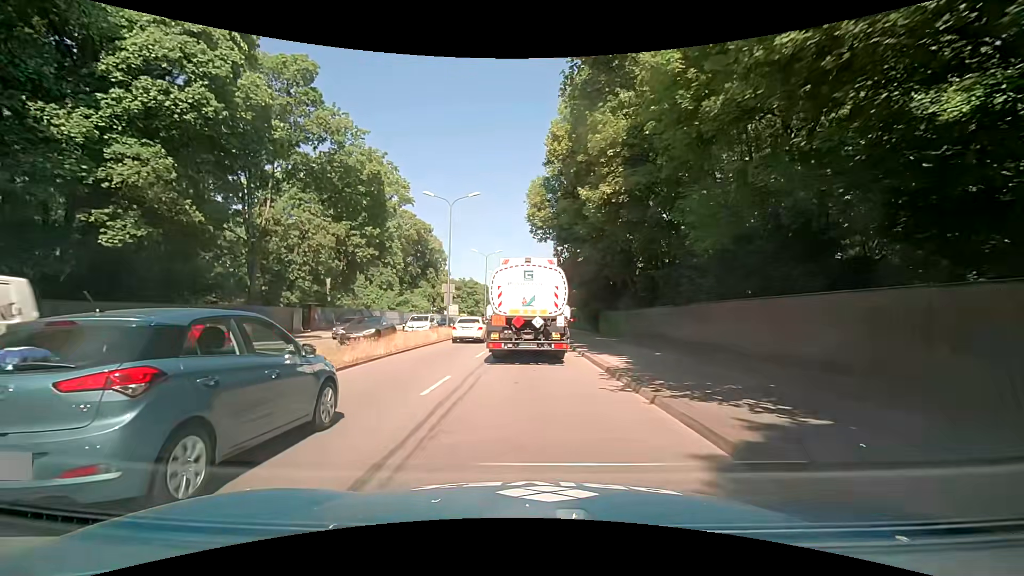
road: trunk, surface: asphalt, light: Day
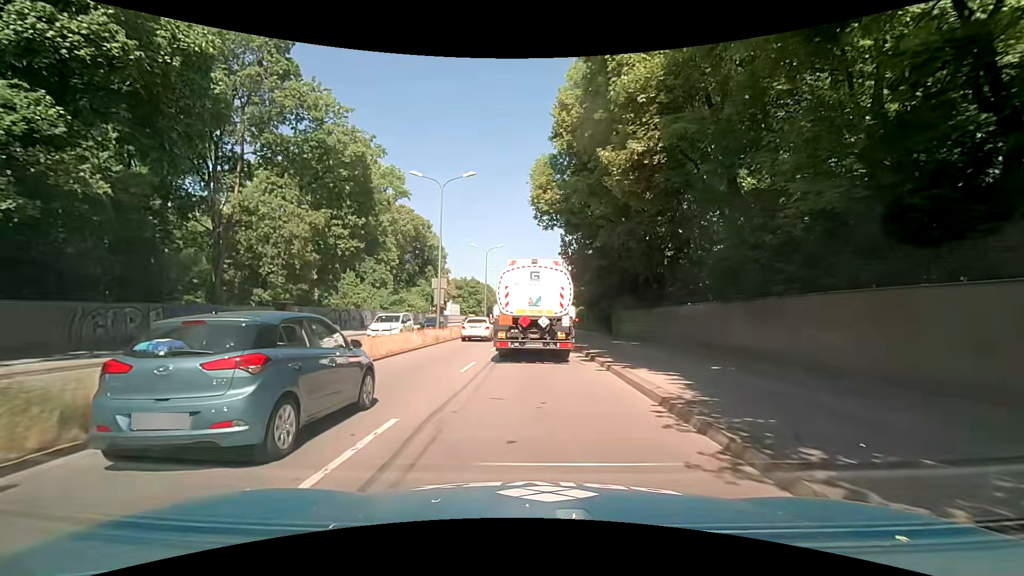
(0.0, +5.2) m; -1°
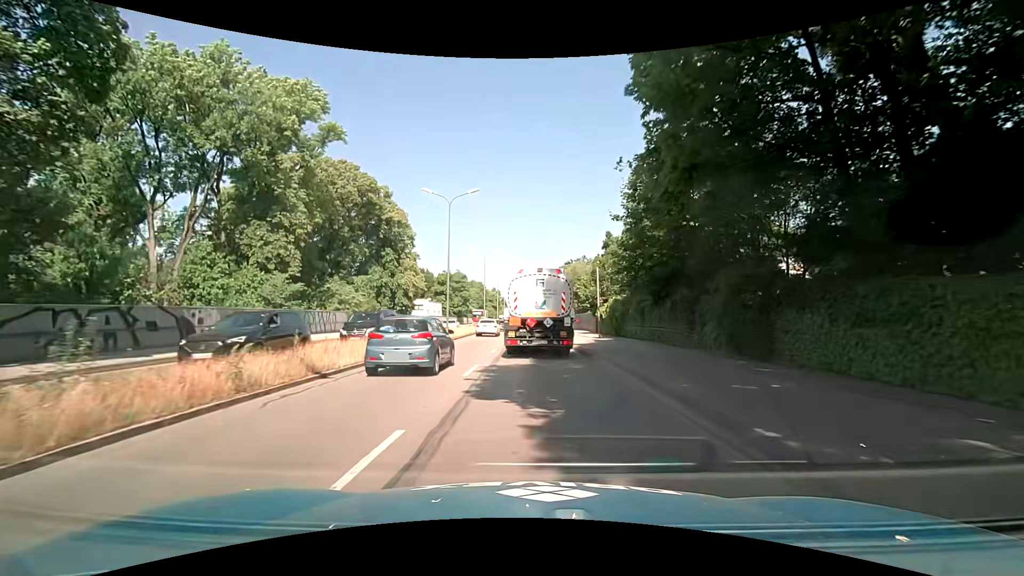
(+0.1, +27.7) m; +1°
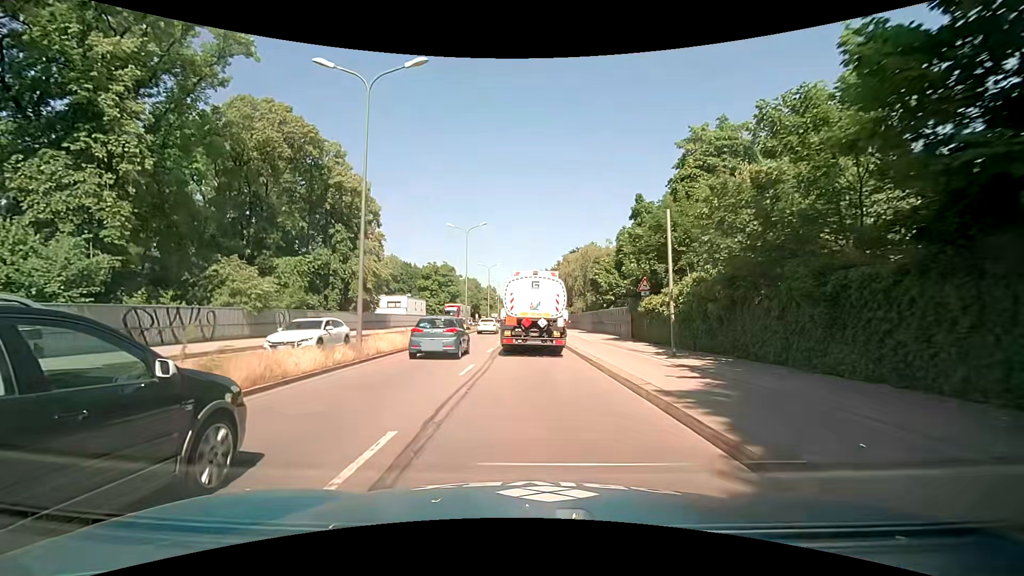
(-0.3, +18.1) m; -1°
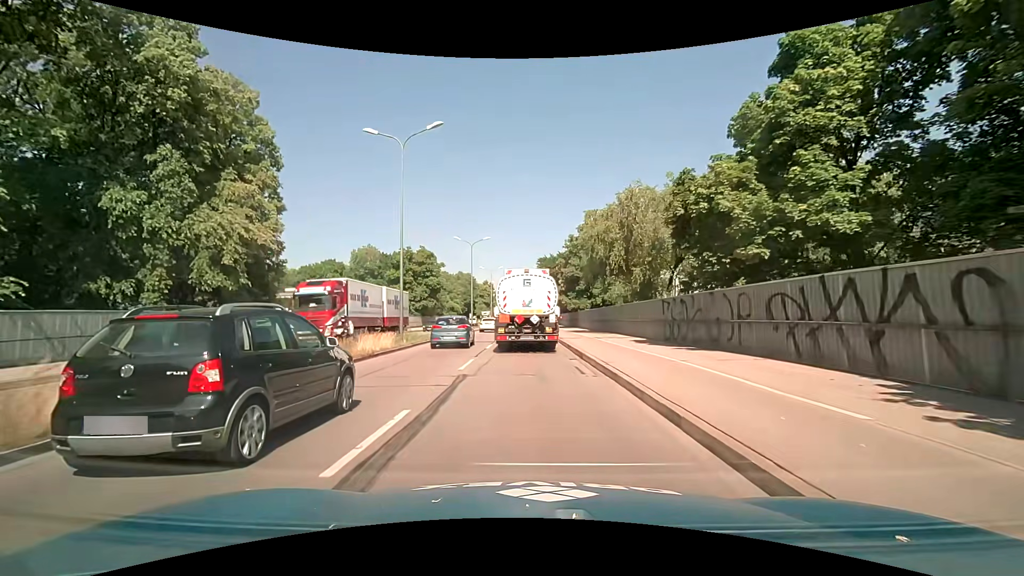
(0.0, +25.9) m; 0°
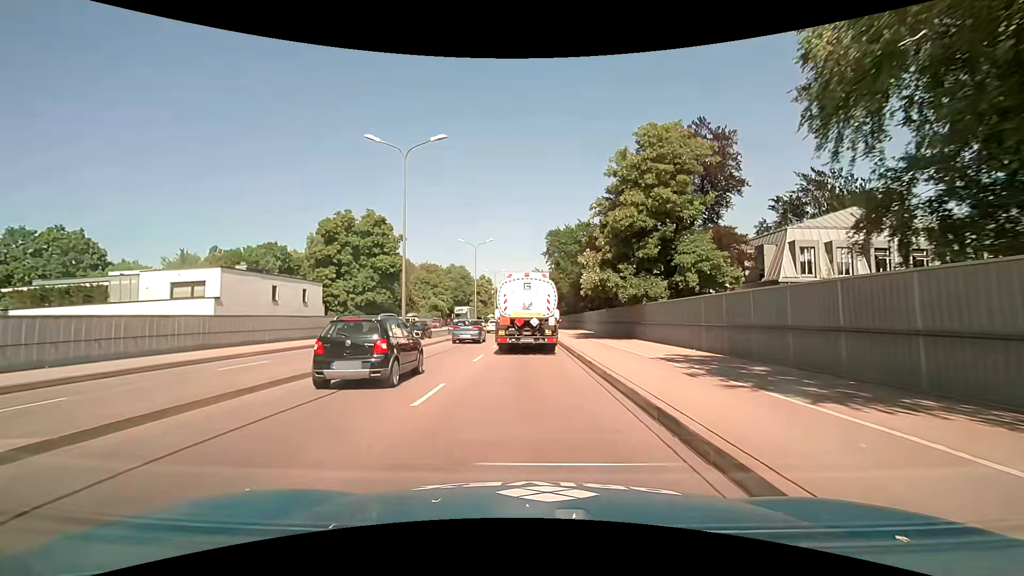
(-0.2, +32.4) m; 0°
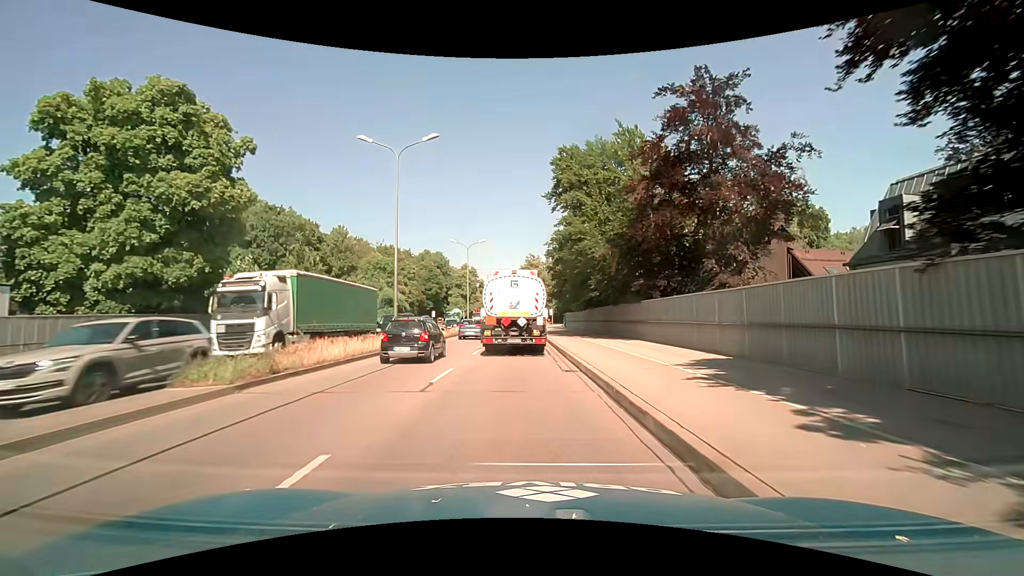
(-0.1, +32.6) m; 0°
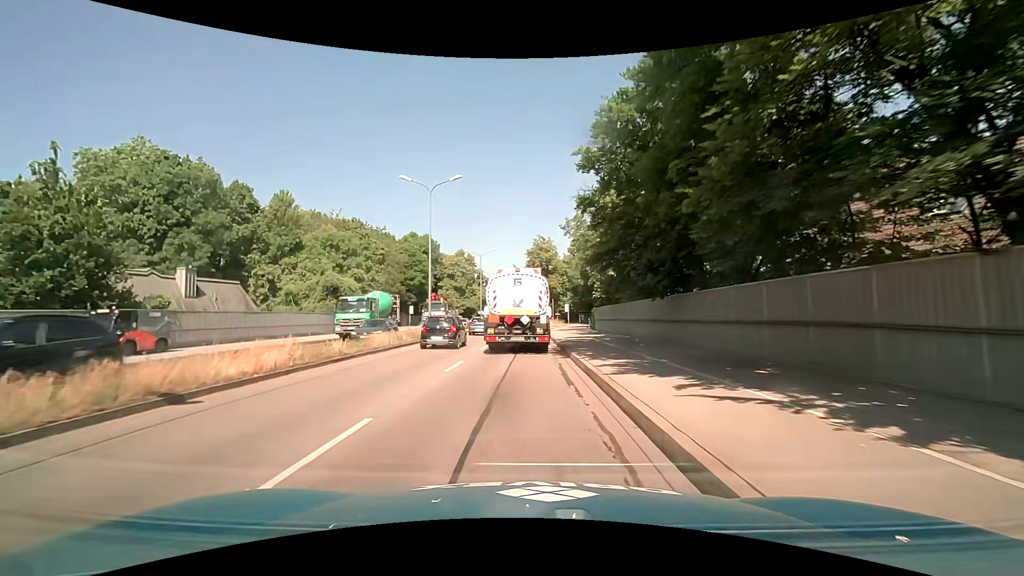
(+0.2, +25.4) m; 0°
(0, +10) (0, +20) (0, +30) (0, +40) (0, +50) (+1, +60) (+1, +70) (+1, +80) (+1, +90) (+1, +100) m
